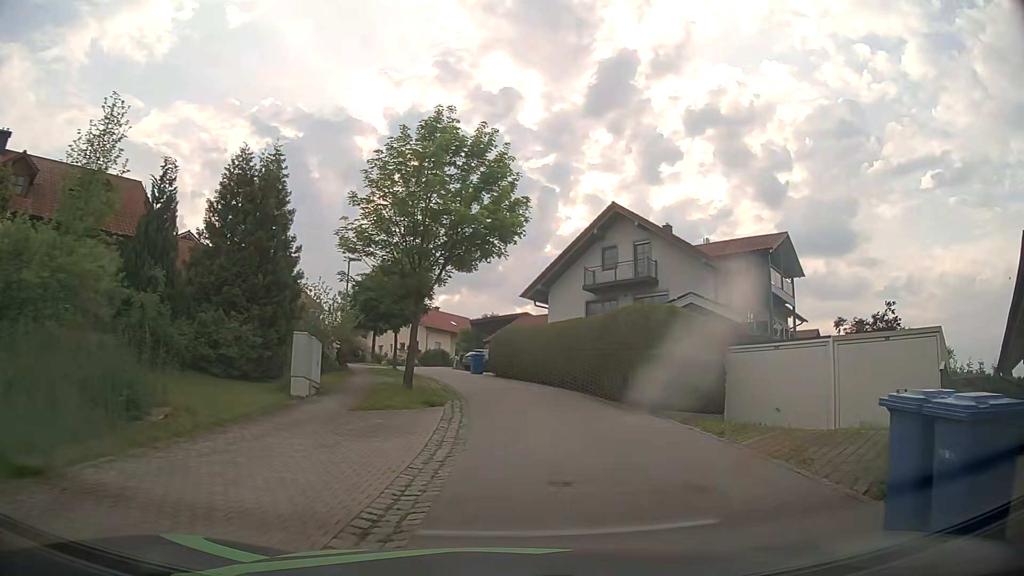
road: residential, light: Day
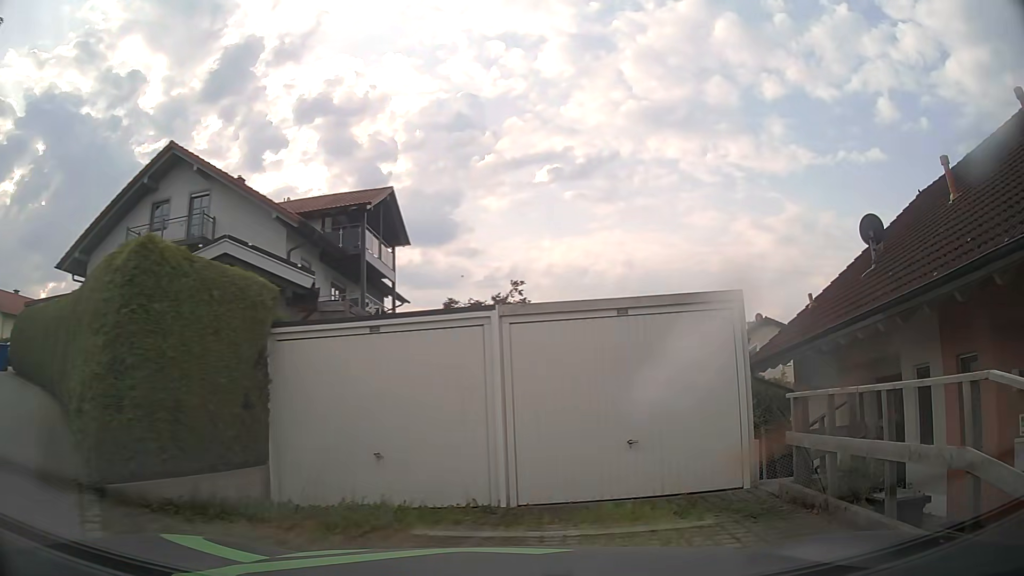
(+2.4, +8.4) m; +35°
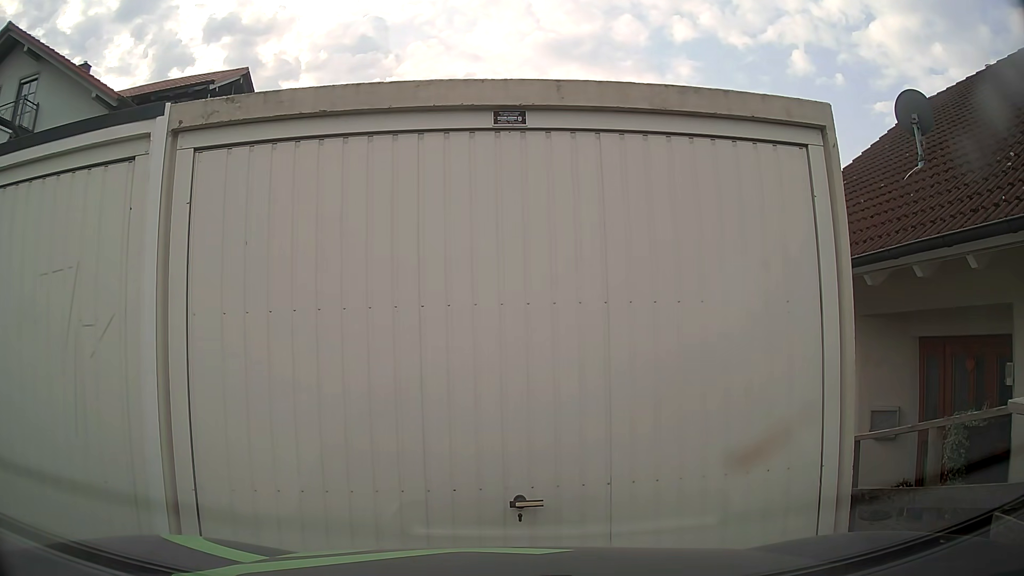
(+0.7, +4.8) m; +9°
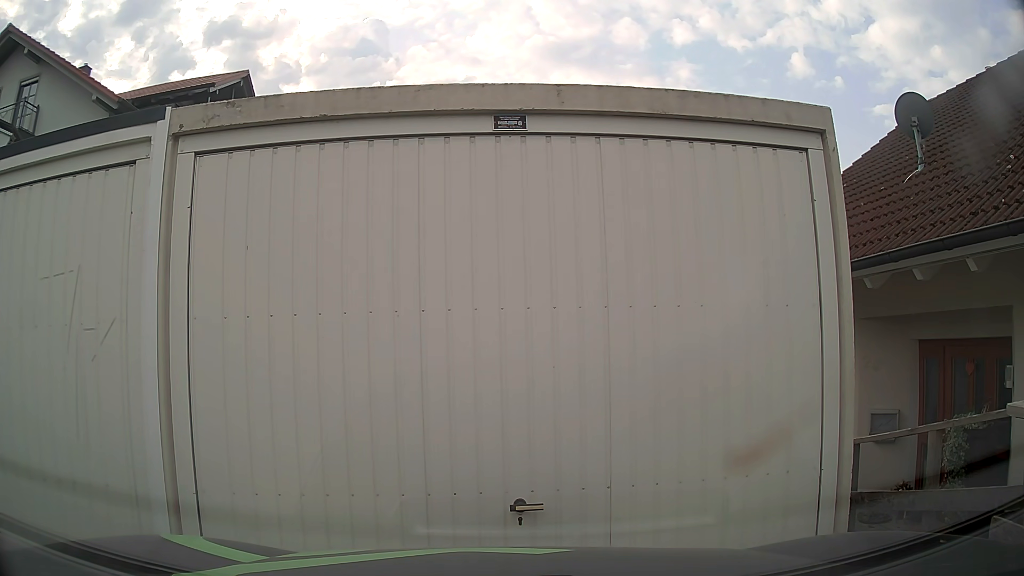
(0.0, +0.1) m; 0°
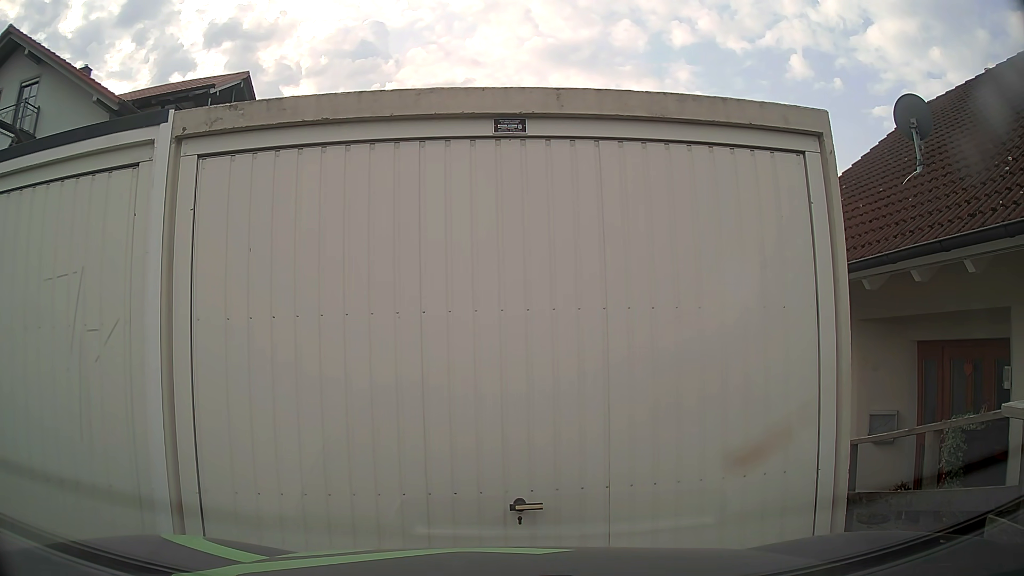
(0.0, 0.0) m; 0°
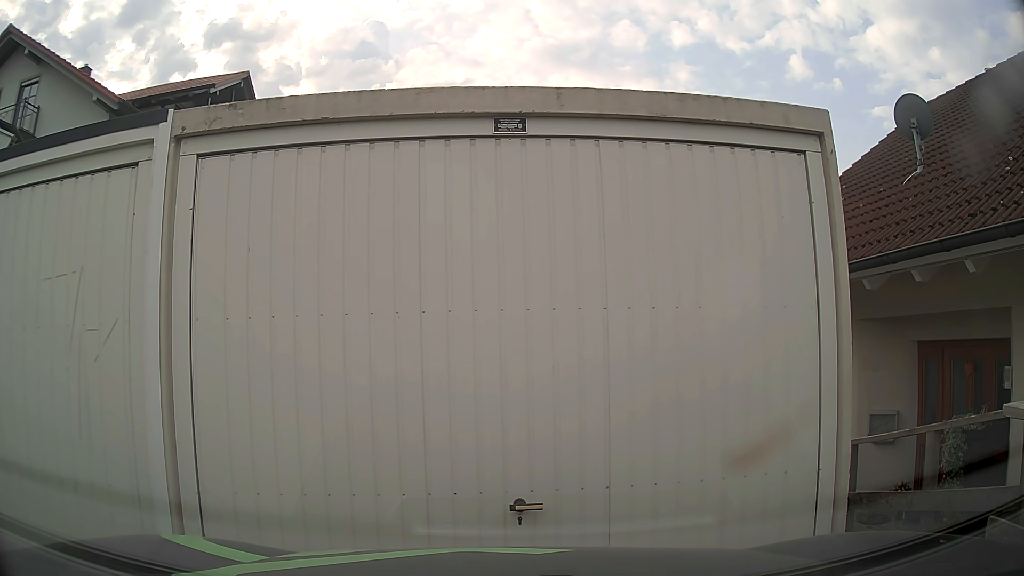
(0.0, 0.0) m; 0°
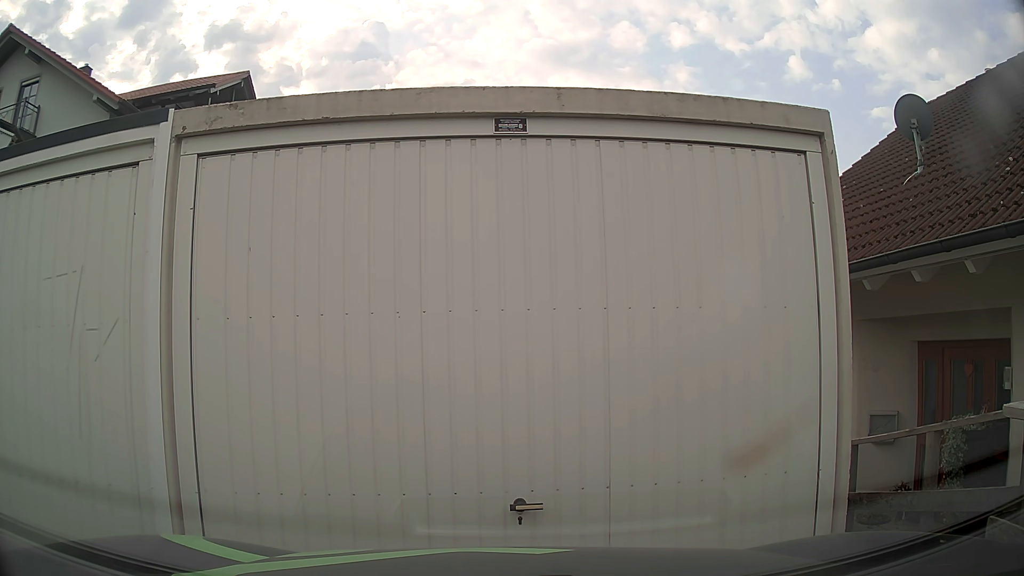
(0.0, +0.1) m; 0°
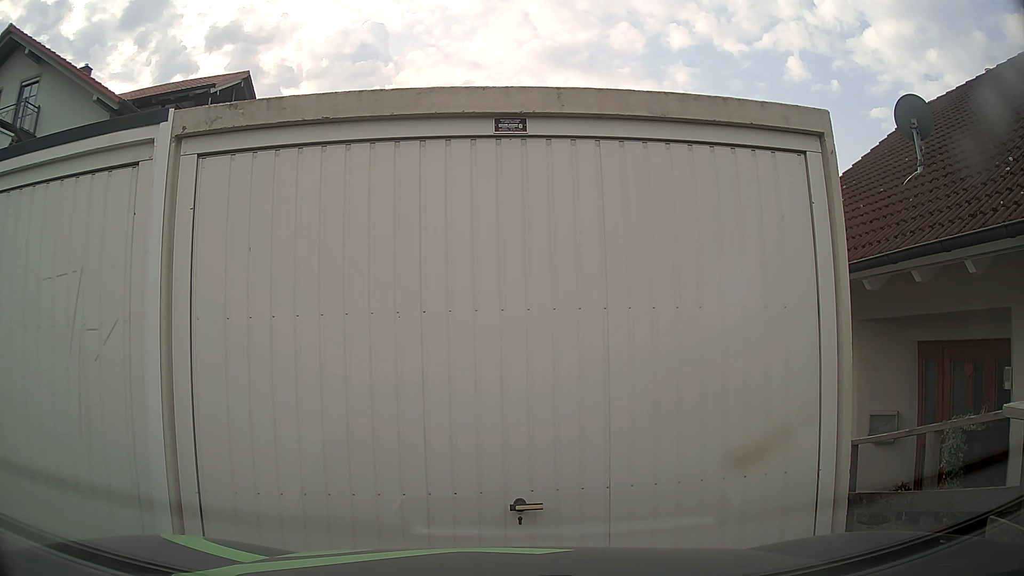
(0.0, 0.0) m; 0°
